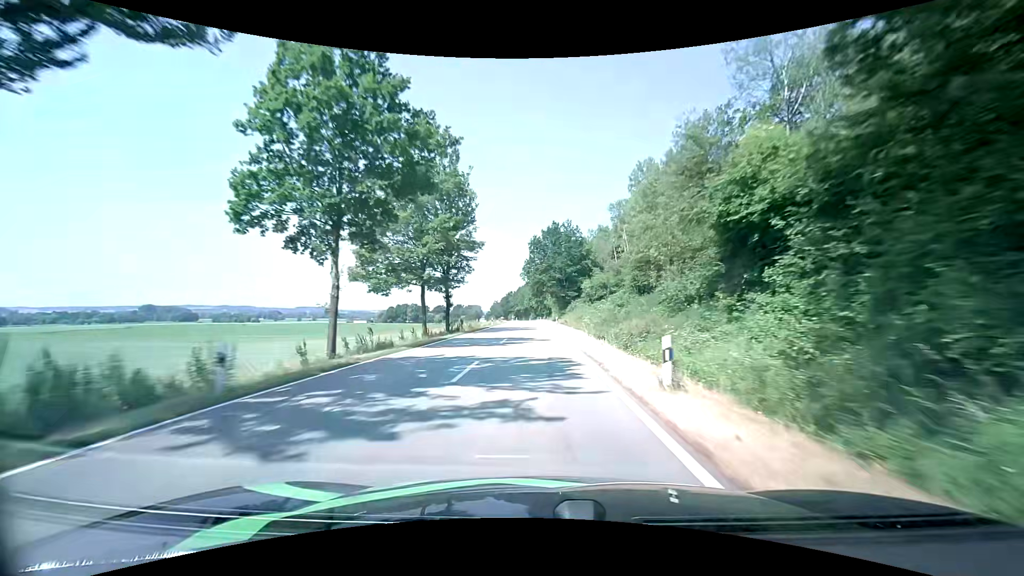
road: tertiary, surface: asphalt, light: Day
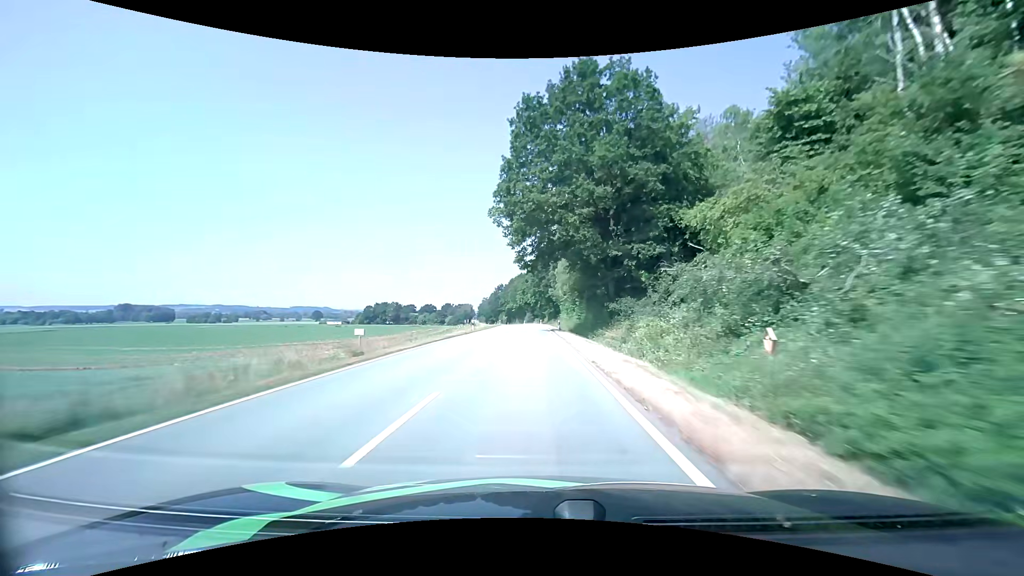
(-1.1, +67.6) m; -1°
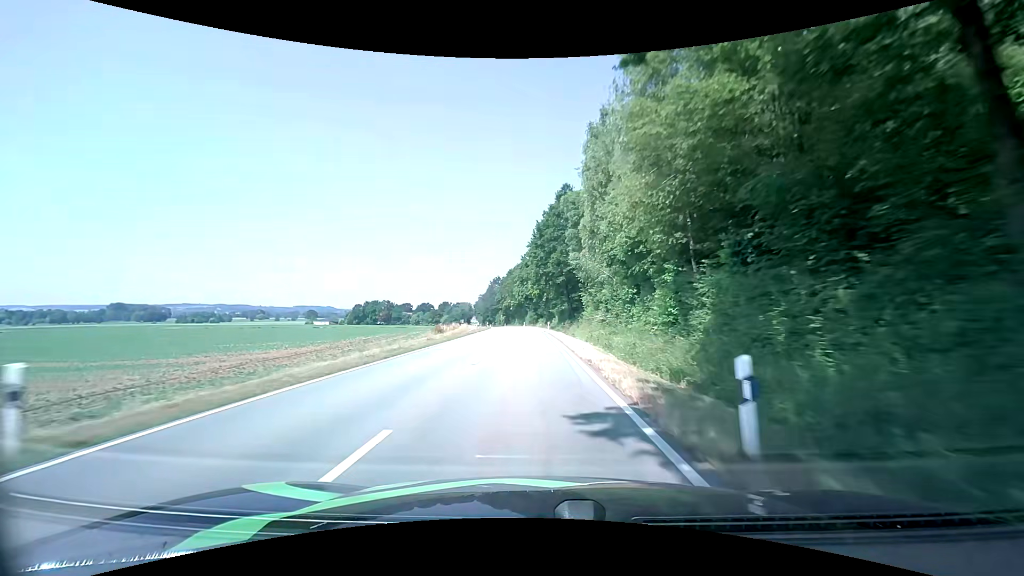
(-0.2, +40.1) m; -1°
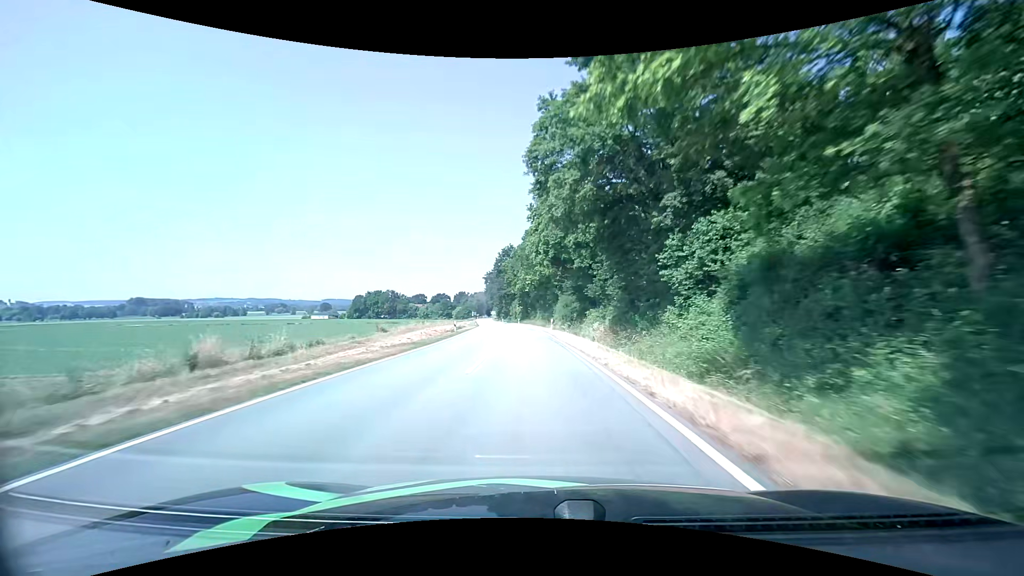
(-1.1, +65.5) m; -2°
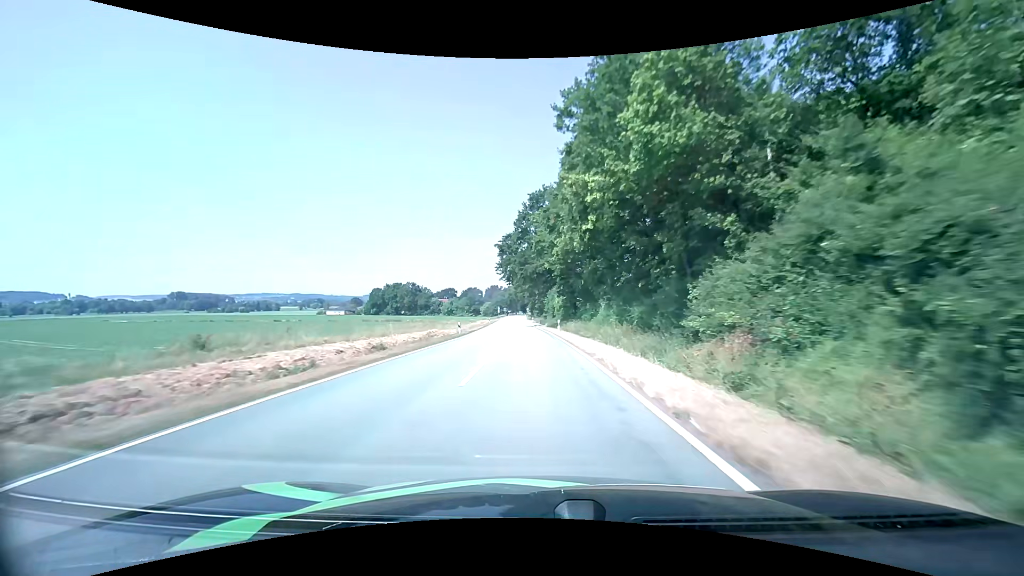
(-2.2, +51.1) m; -5°
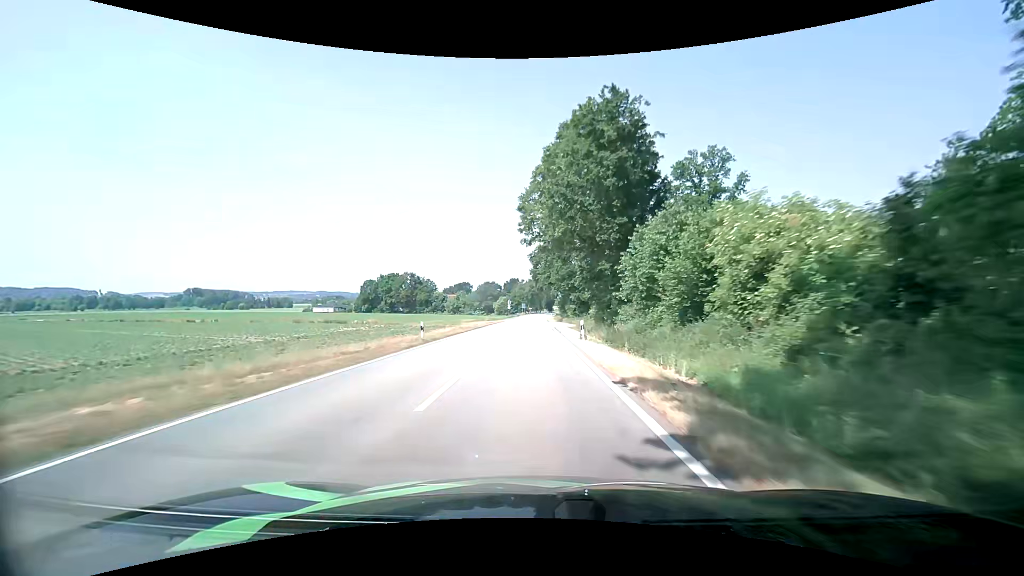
(-1.8, +65.0) m; -3°
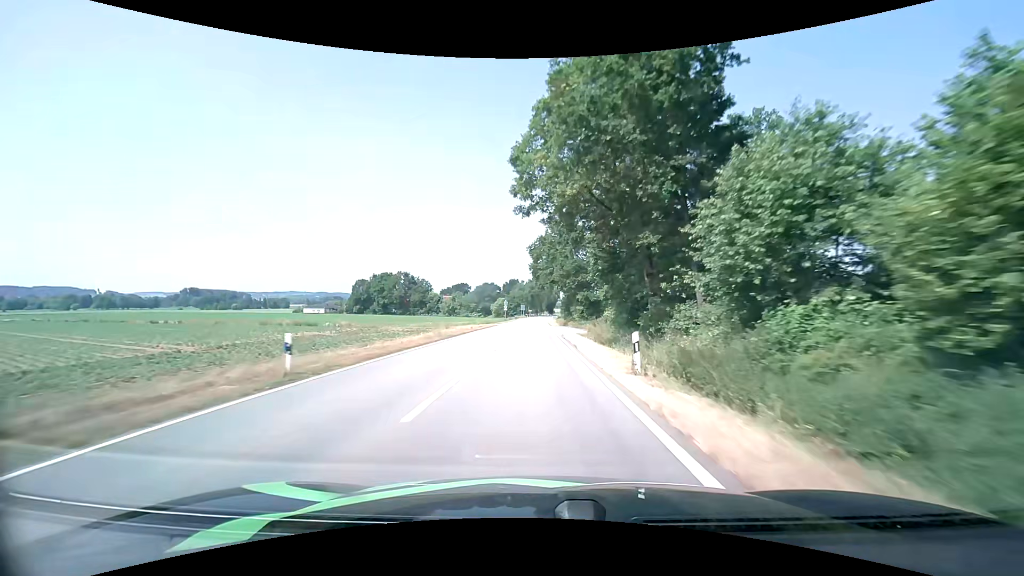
(0.0, +13.0) m; 0°
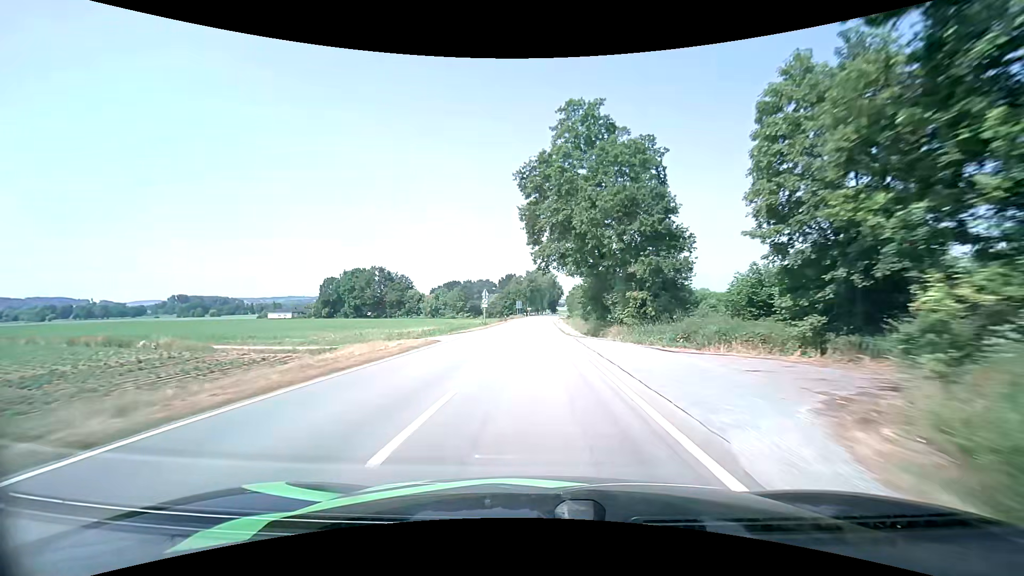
(-0.1, +39.2) m; 0°
(0, +10) (0, +20) (0, +30) (0, +40) (0, +50) (0, +60) (0, +70) (0, +80) (+1, +90) (+1, +100) m
